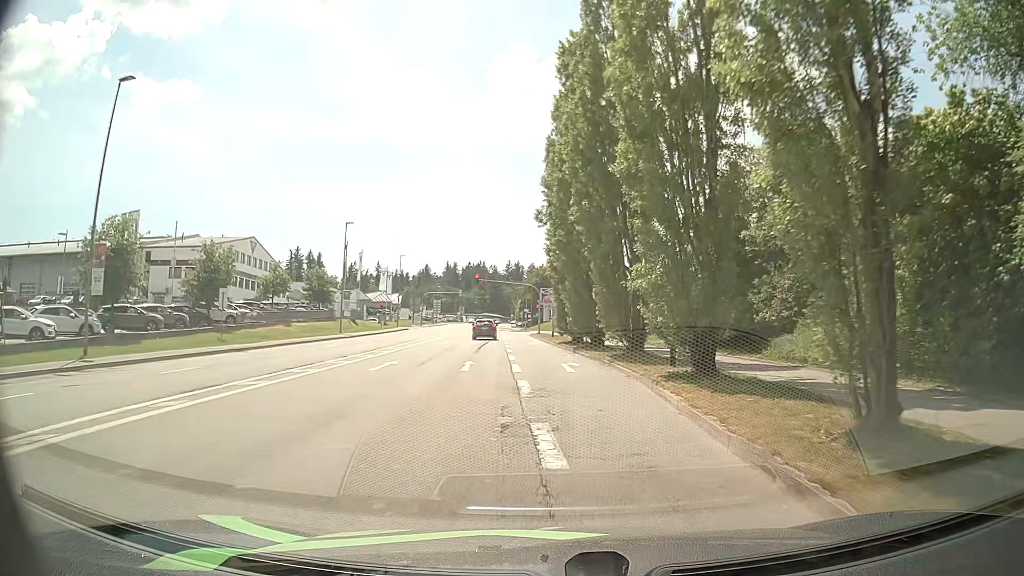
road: tertiary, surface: asphalt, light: Day
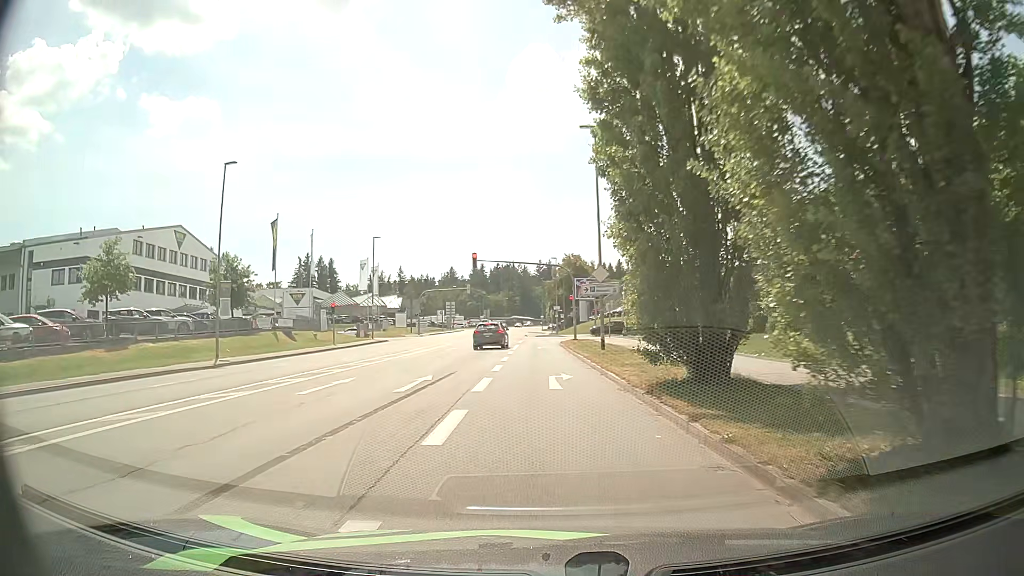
(+0.1, +29.0) m; -2°
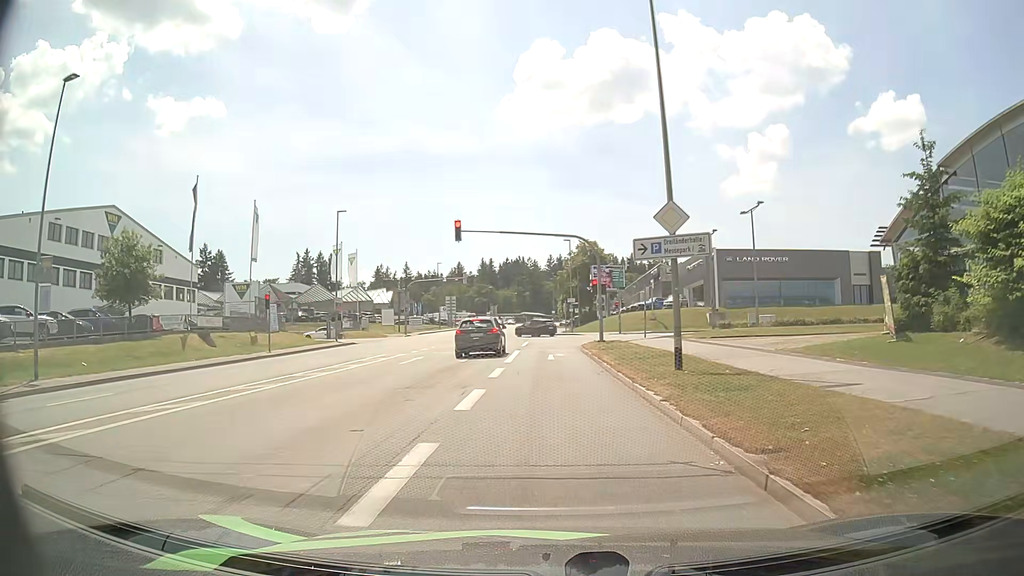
(-0.2, +15.1) m; 0°
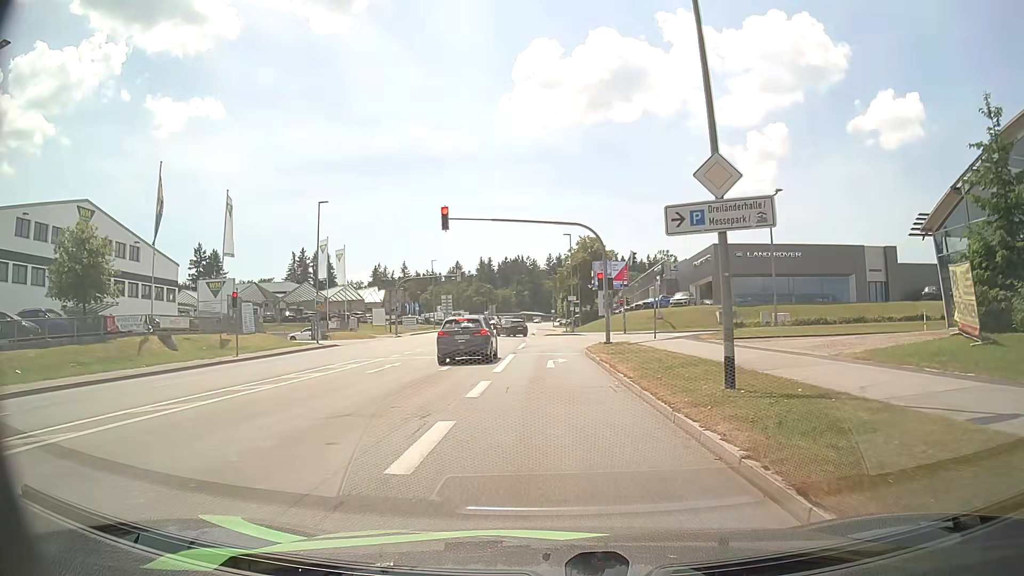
(0.0, +4.3) m; 0°
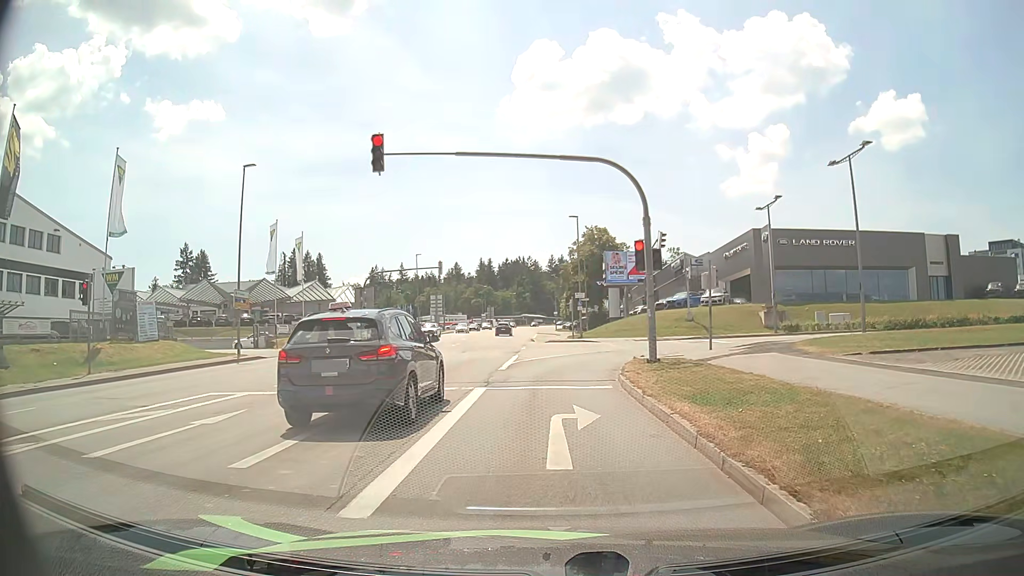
(-0.1, +13.0) m; -1°
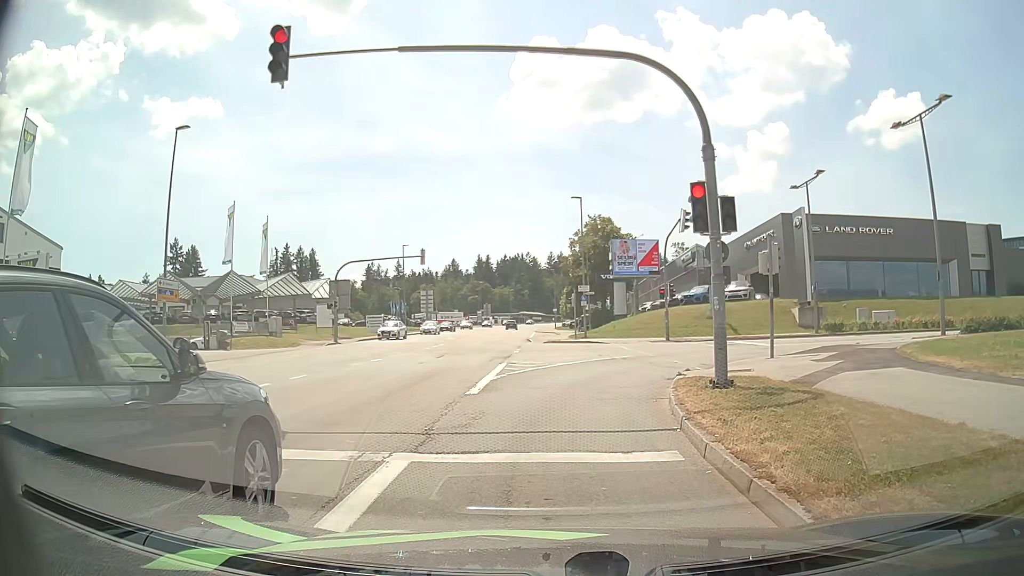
(+0.1, +7.4) m; +1°
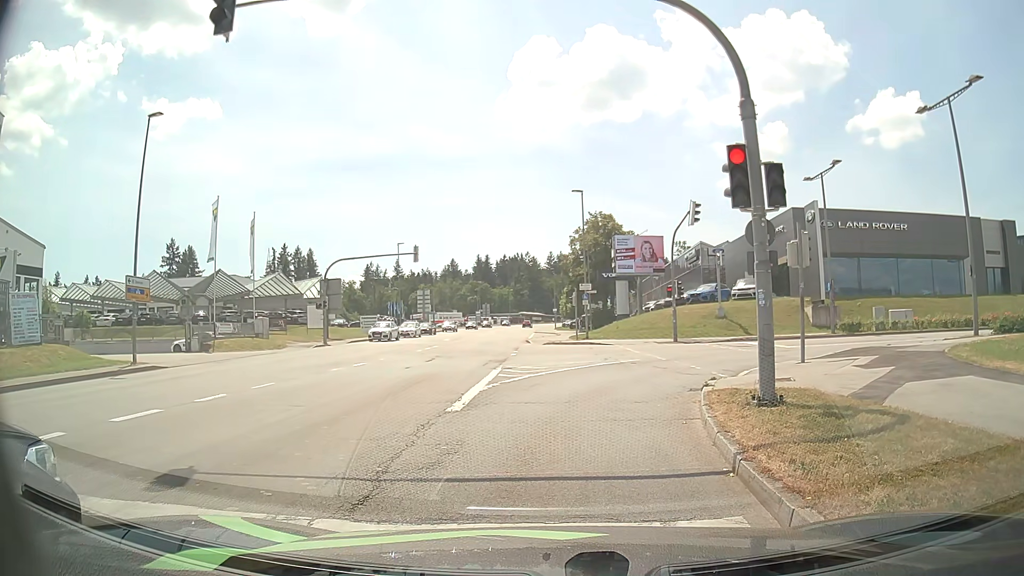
(0.0, +2.3) m; 0°
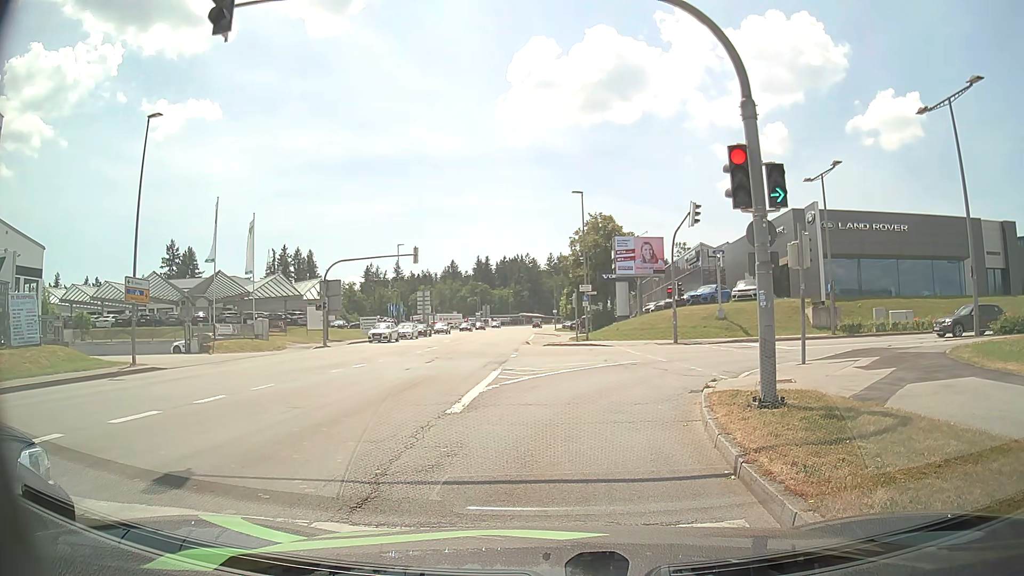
(0.0, +0.1) m; 0°
(0, +10) (+3, +19) (+11, +25) (+21, +26) (+31, +26) (+40, +25) (+50, +23) (+60, +22) (+70, +20) (+80, +17) m
